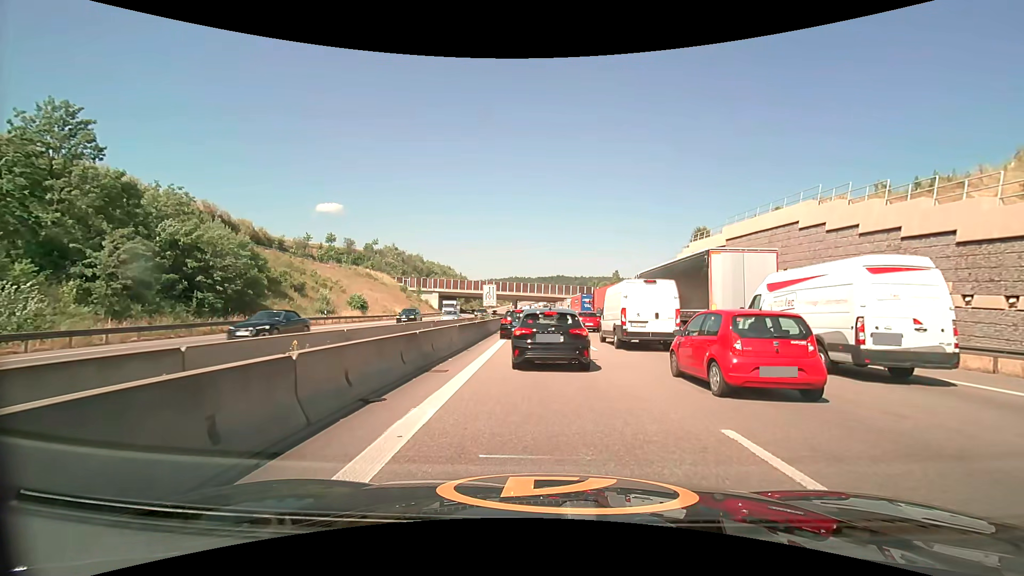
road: motorway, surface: asphalt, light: Day
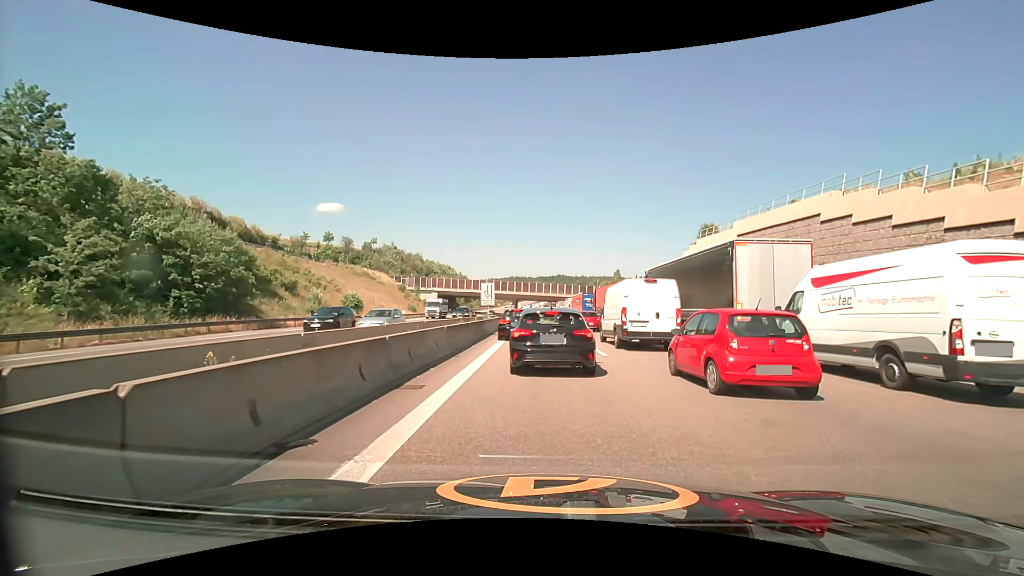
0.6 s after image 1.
(0.0, +2.4) m; 0°
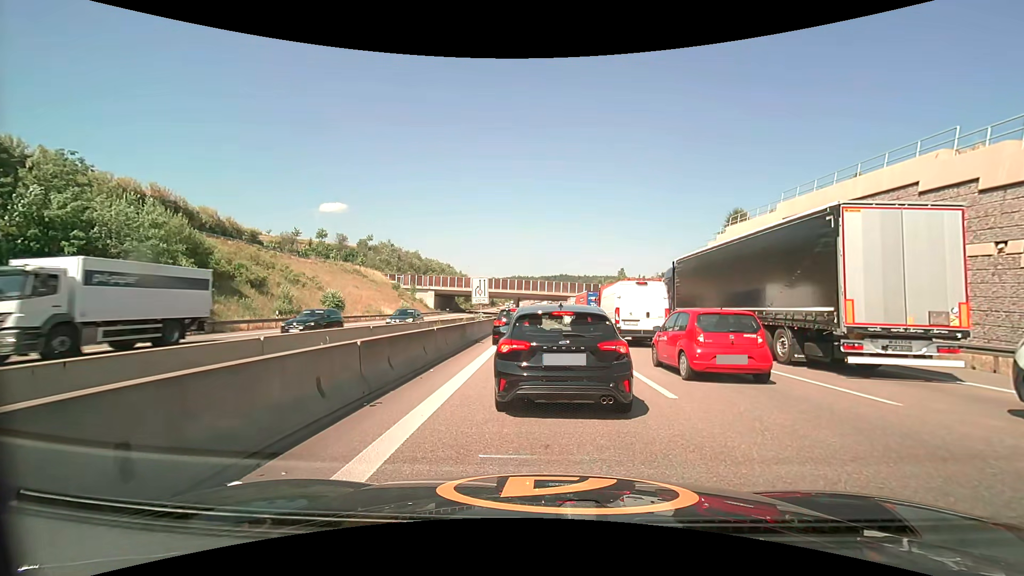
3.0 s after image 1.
(0.0, +7.4) m; -1°
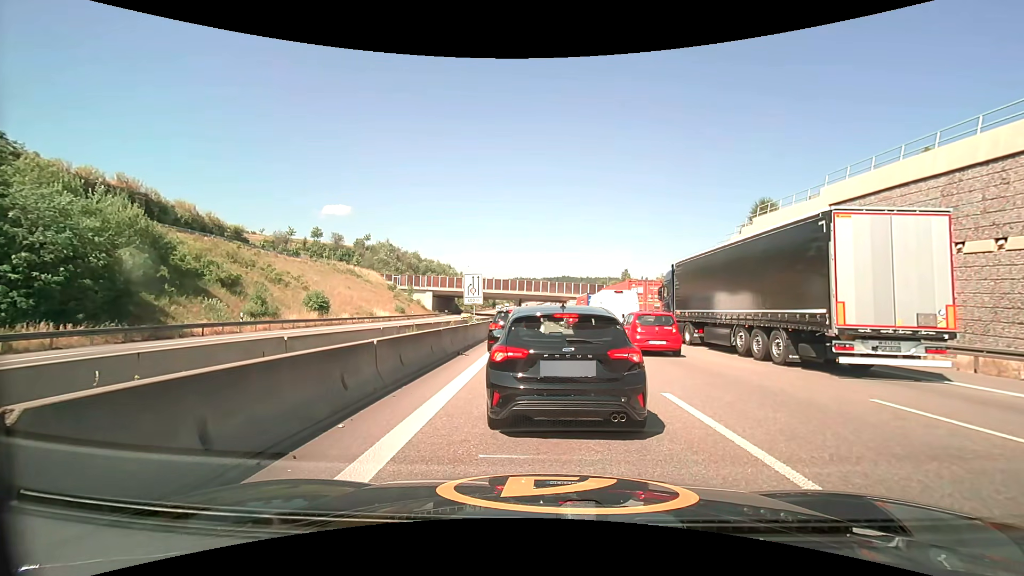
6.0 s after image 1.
(+0.1, +5.2) m; +1°
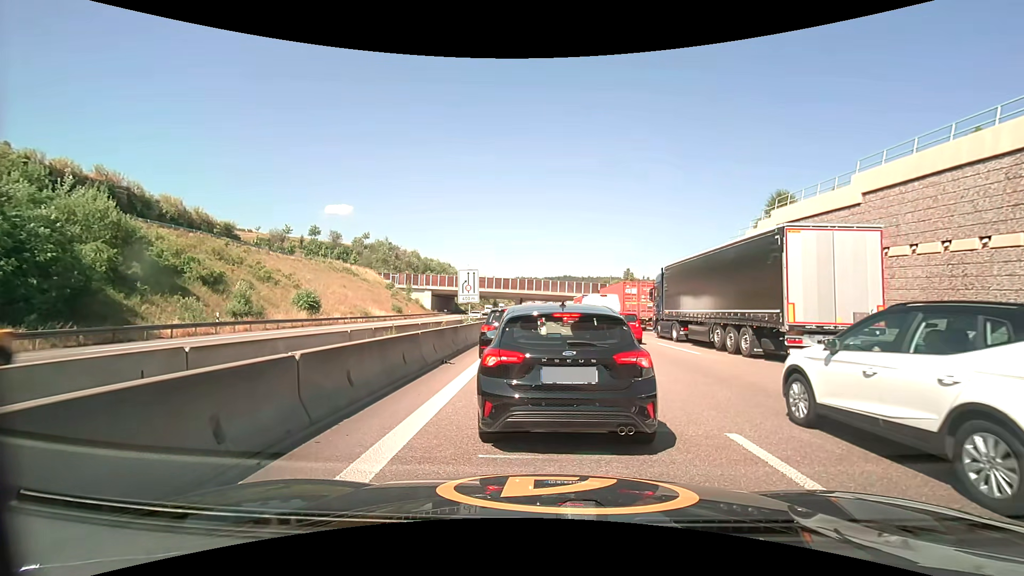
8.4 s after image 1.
(0.0, +2.7) m; -2°
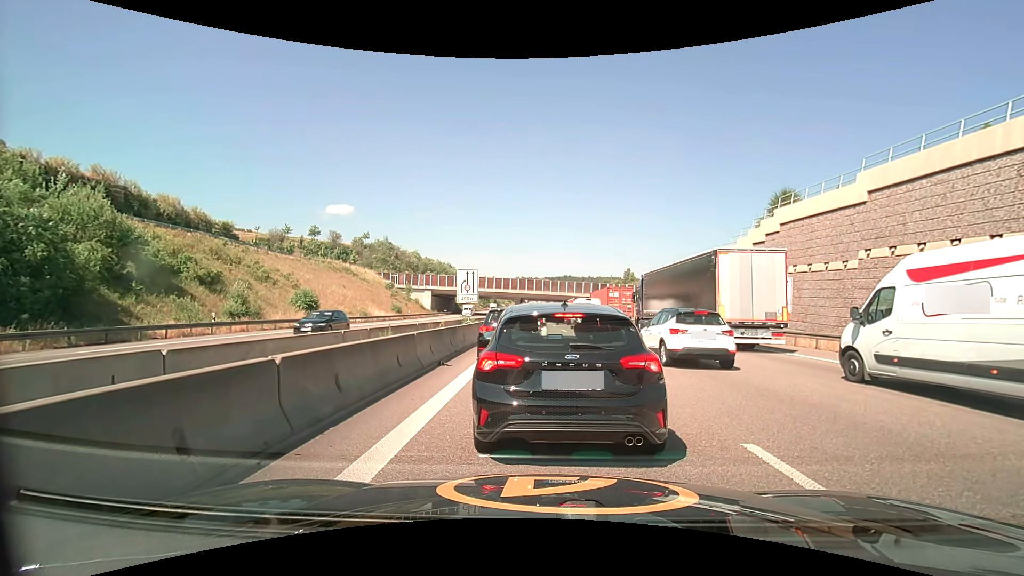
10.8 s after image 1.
(0.0, +0.5) m; 0°
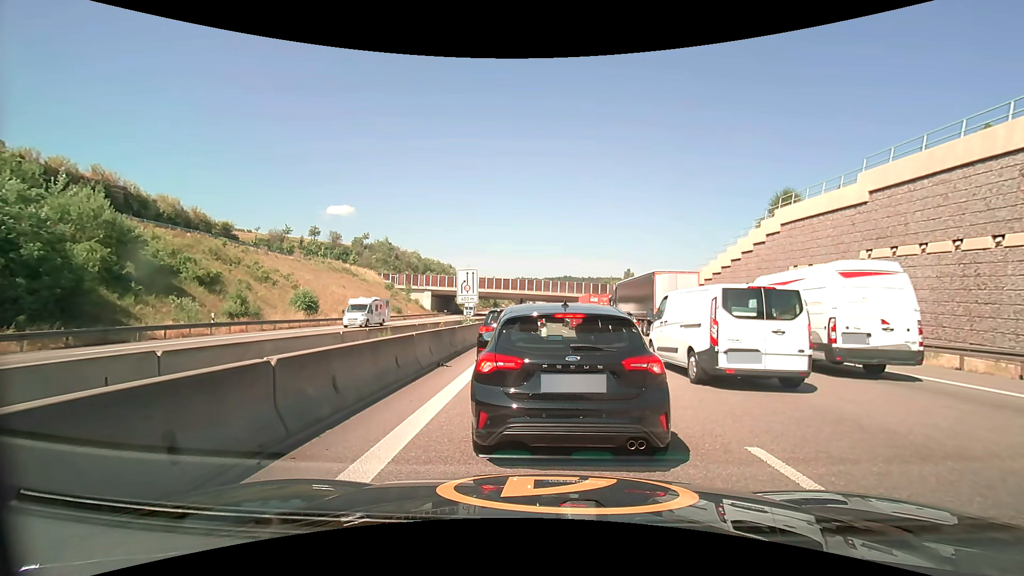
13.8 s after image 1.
(0.0, +0.1) m; 0°
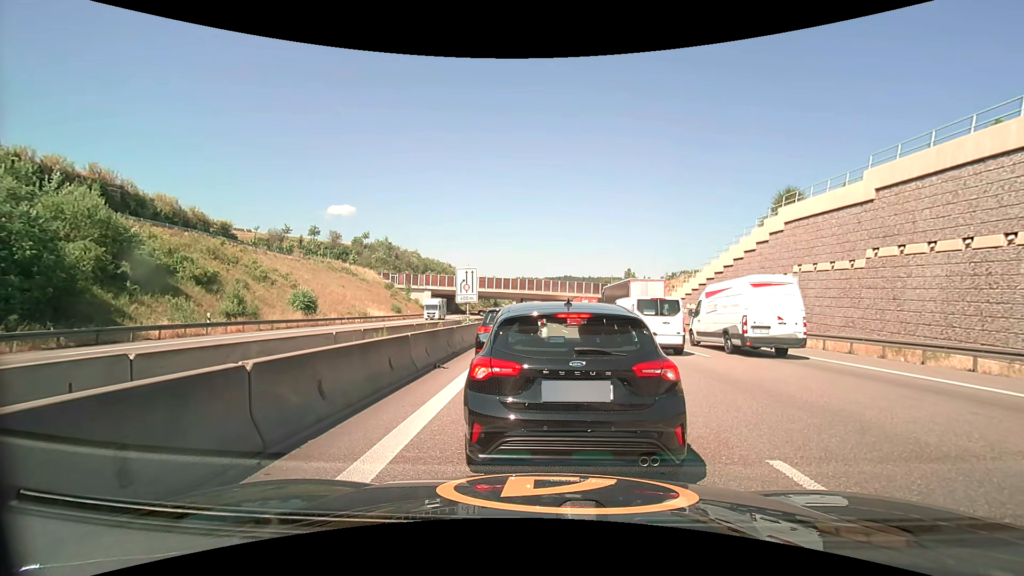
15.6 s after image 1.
(0.0, +0.5) m; 0°
(0, +10) (0, +20) (0, +30) (+1, +40) (+1, +50) (+1, +60) (+1, +70) (+1, +80) (+1, +90) (+1, +100) m
